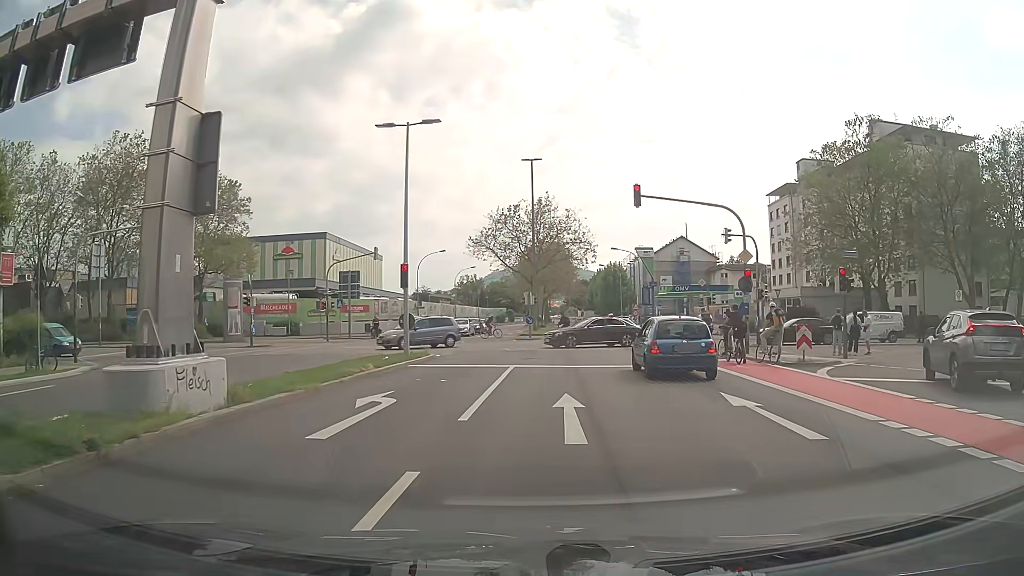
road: secondary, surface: asphalt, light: Day
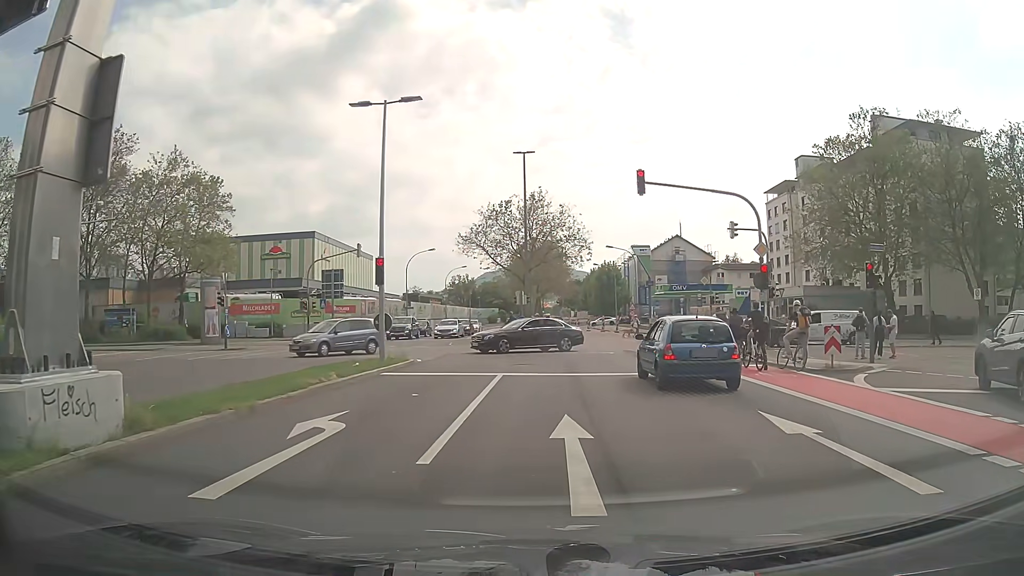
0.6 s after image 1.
(+0.1, +2.6) m; +2°
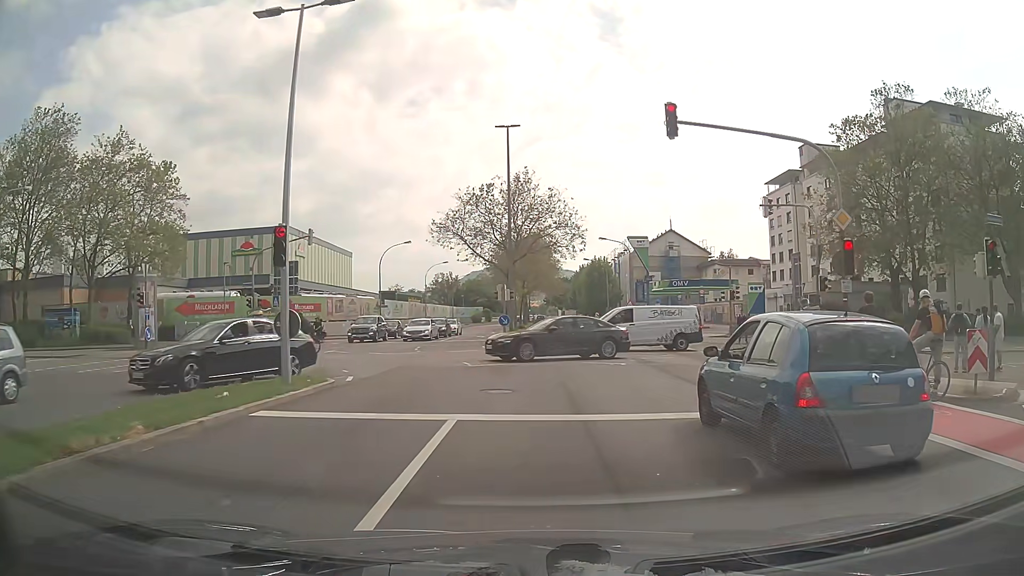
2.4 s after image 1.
(+0.2, +7.2) m; +2°
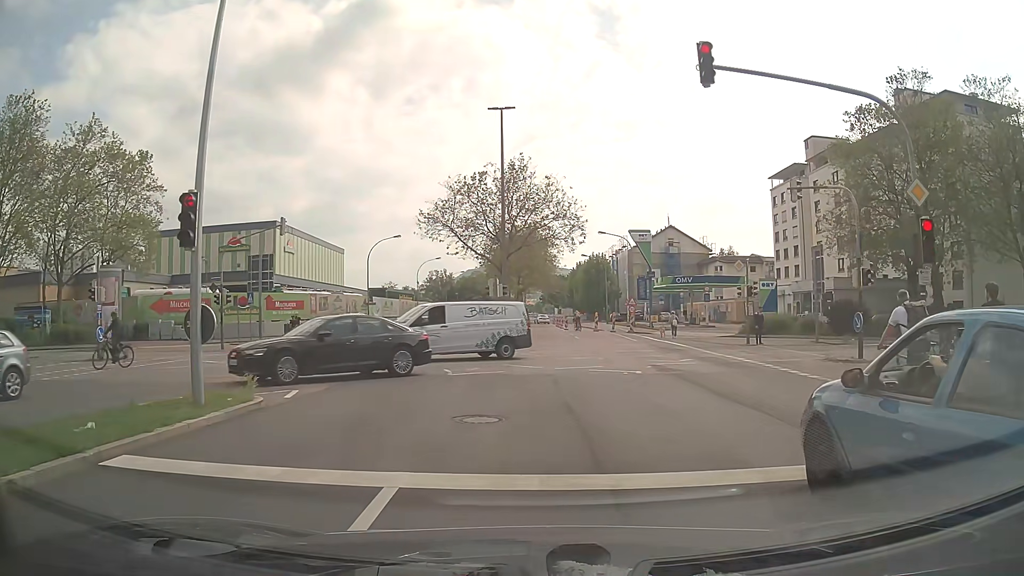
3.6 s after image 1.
(0.0, +3.5) m; +2°
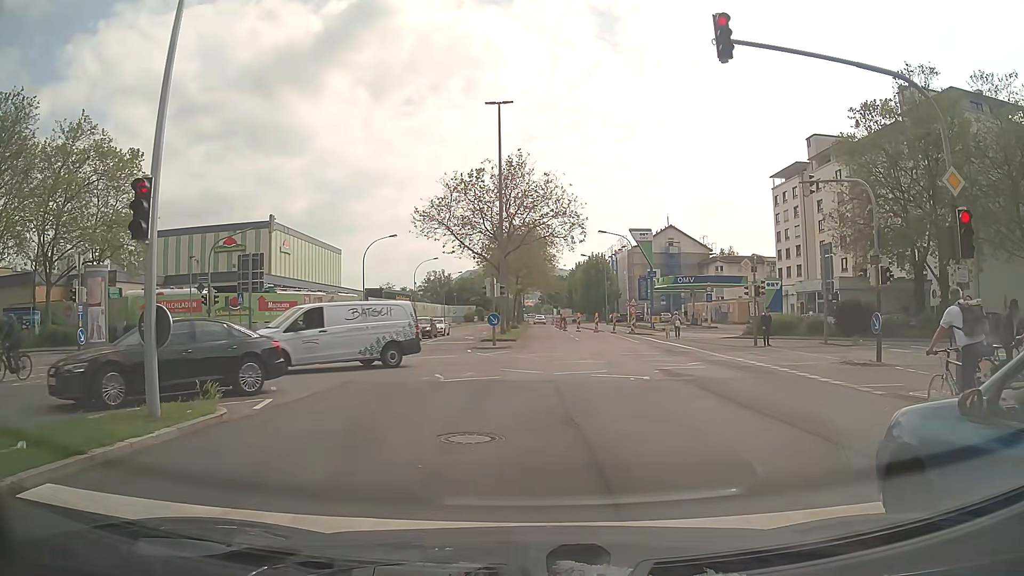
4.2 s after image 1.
(0.0, +1.3) m; 0°
